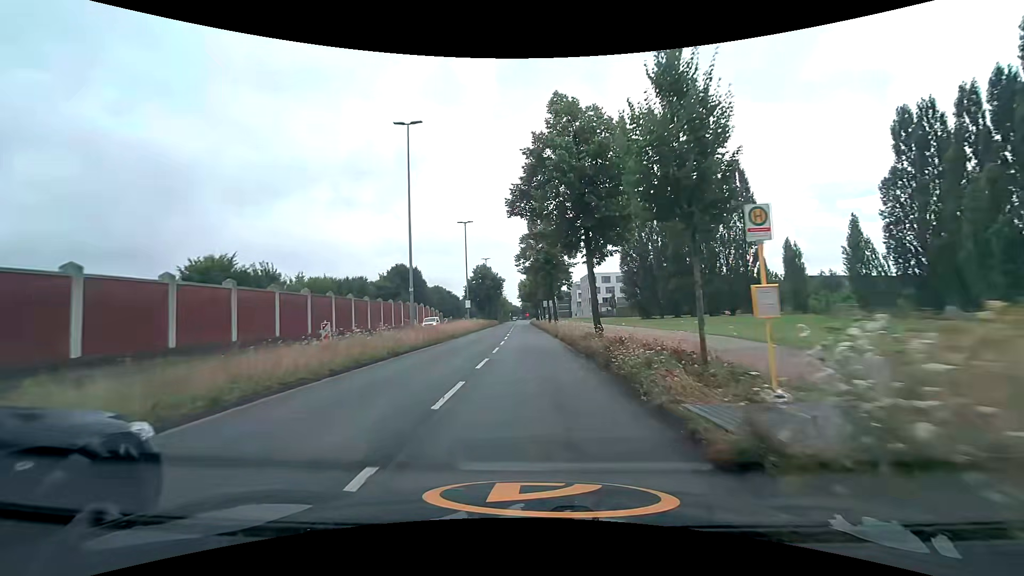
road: secondary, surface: asphalt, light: Day
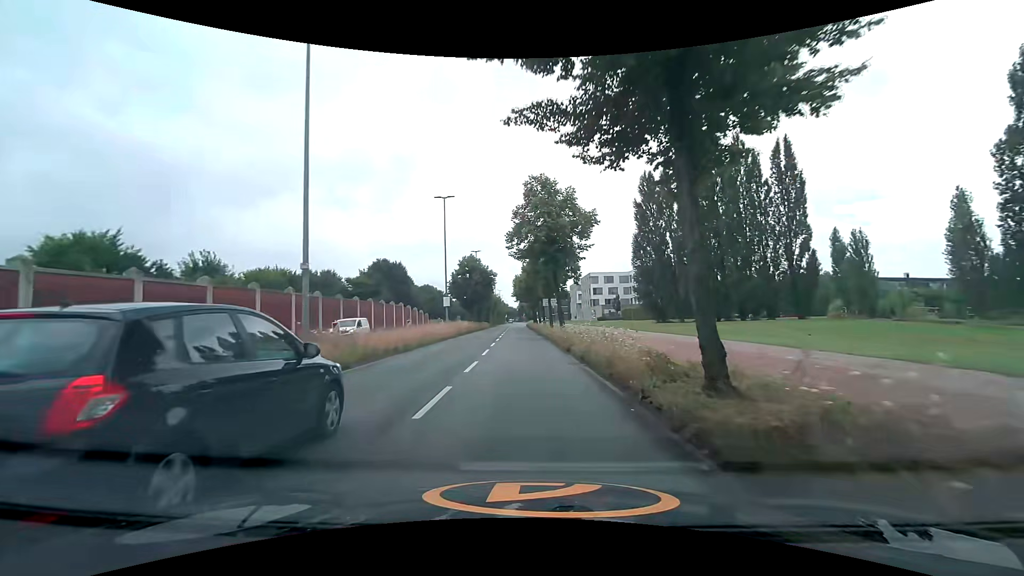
(-0.1, +12.6) m; 0°
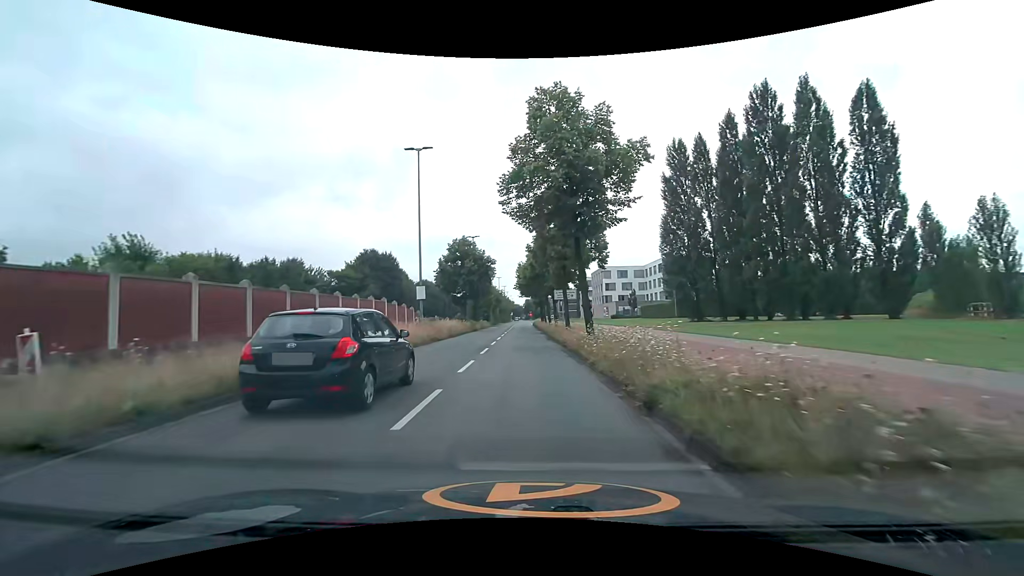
(0.0, +12.7) m; 0°
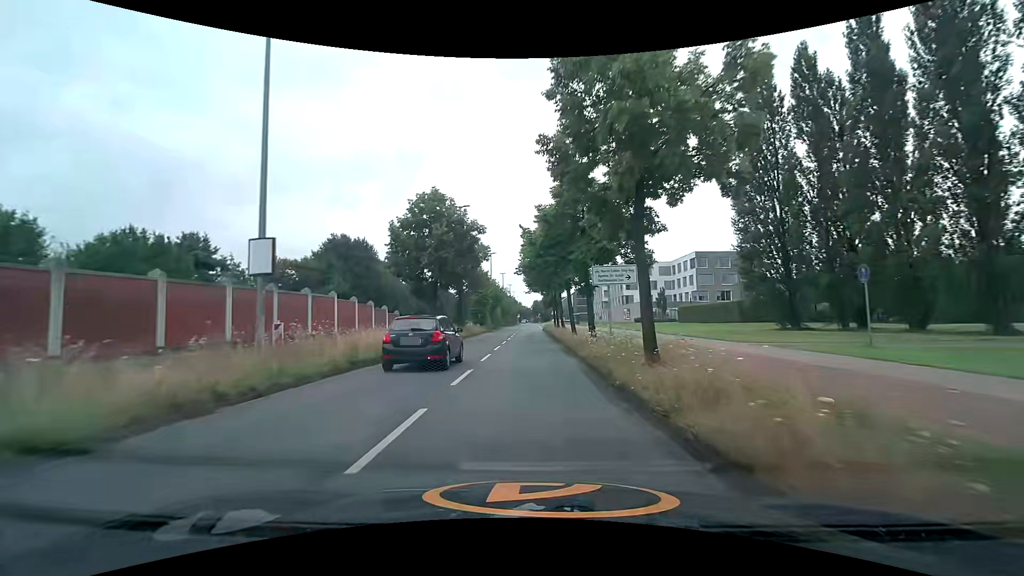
(-0.3, +19.9) m; -1°
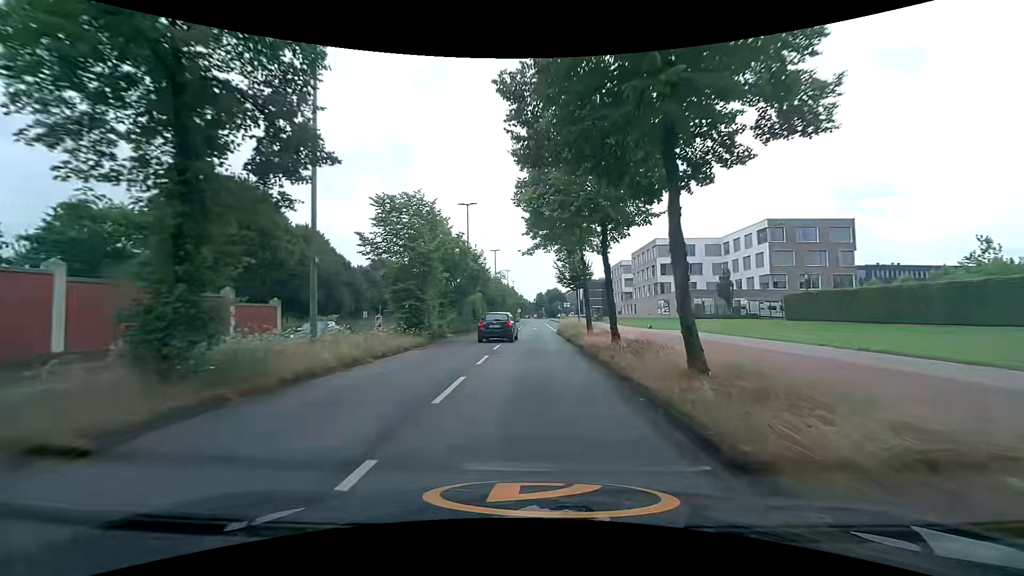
(0.0, +33.1) m; 0°
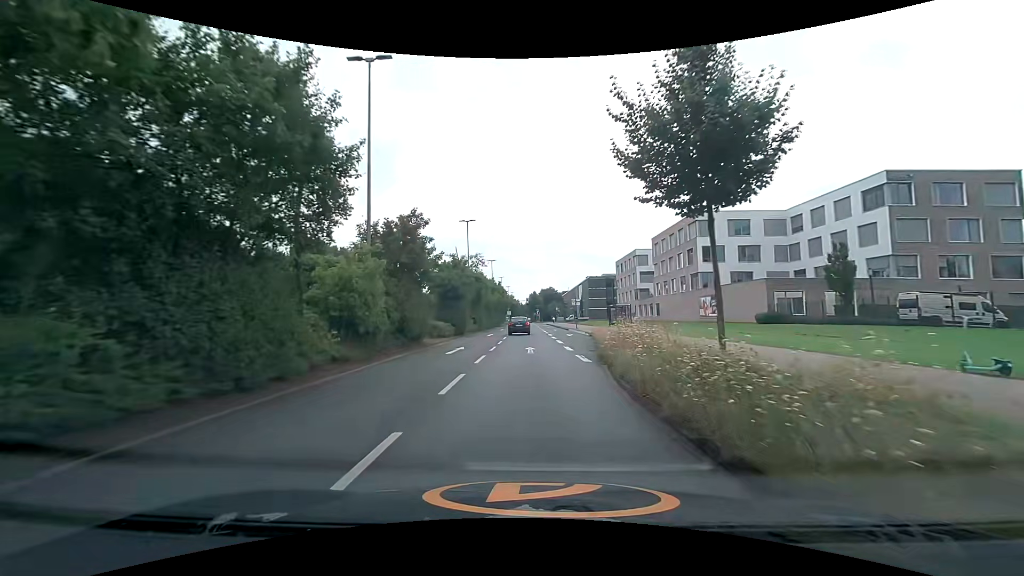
(+0.1, +28.5) m; +1°
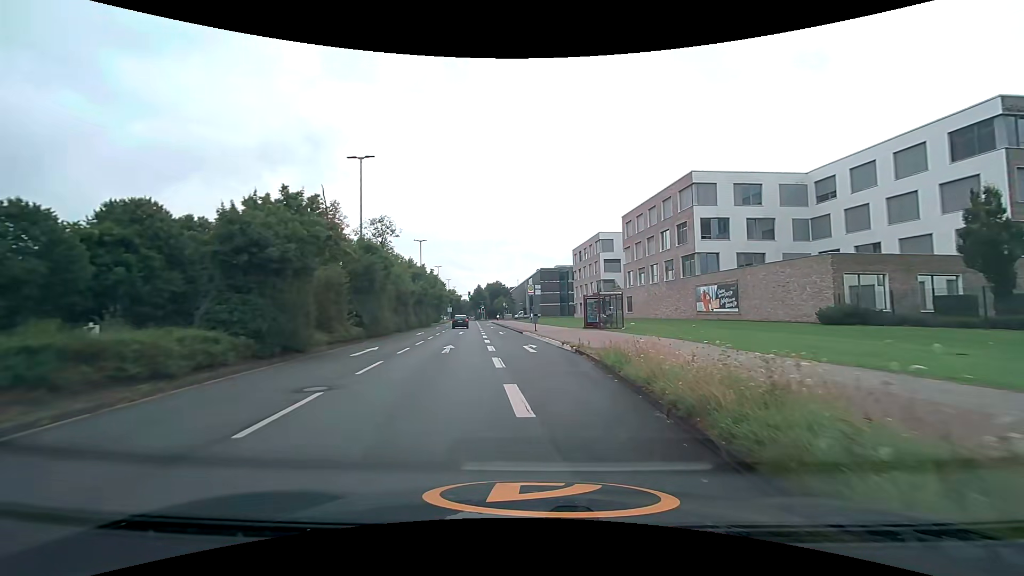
(+0.8, +21.0) m; +6°
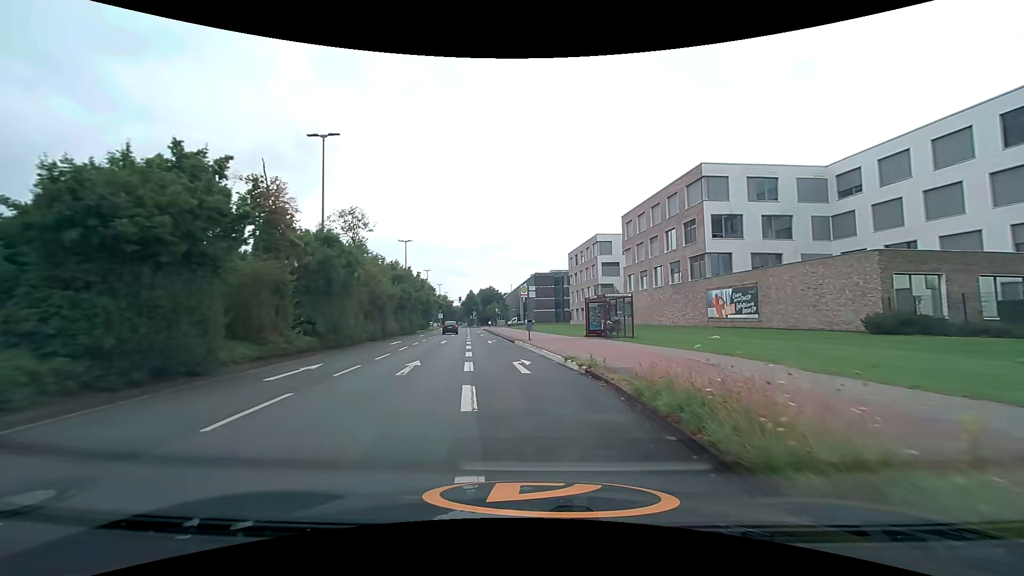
(0.0, +5.3) m; 0°
(0, +10) (-1, +20) (-2, +30) (-3, +40) (-4, +50) (-5, +60) (-6, +70) (-7, +80) (-9, +90) (-10, +99) m
